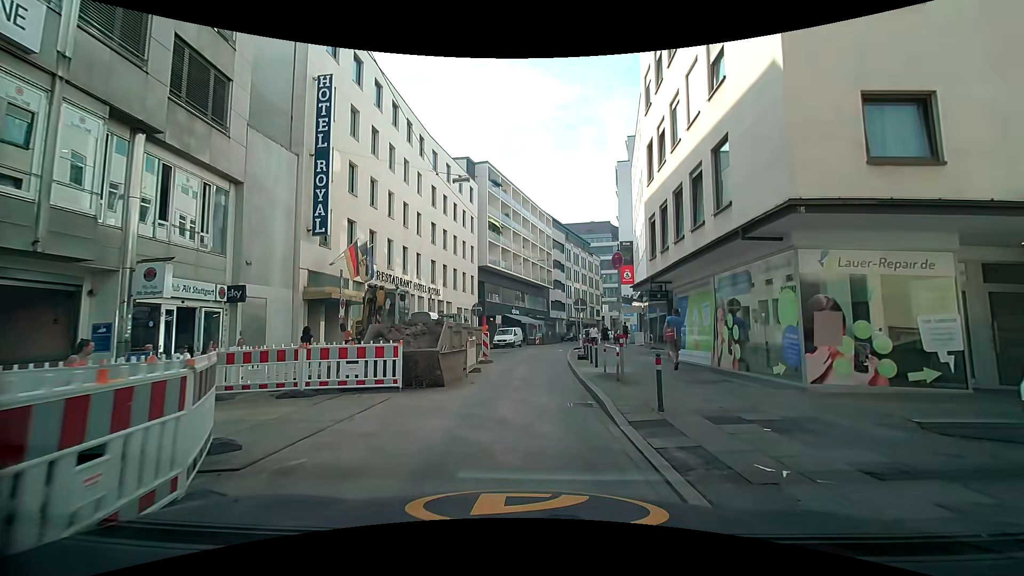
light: Day
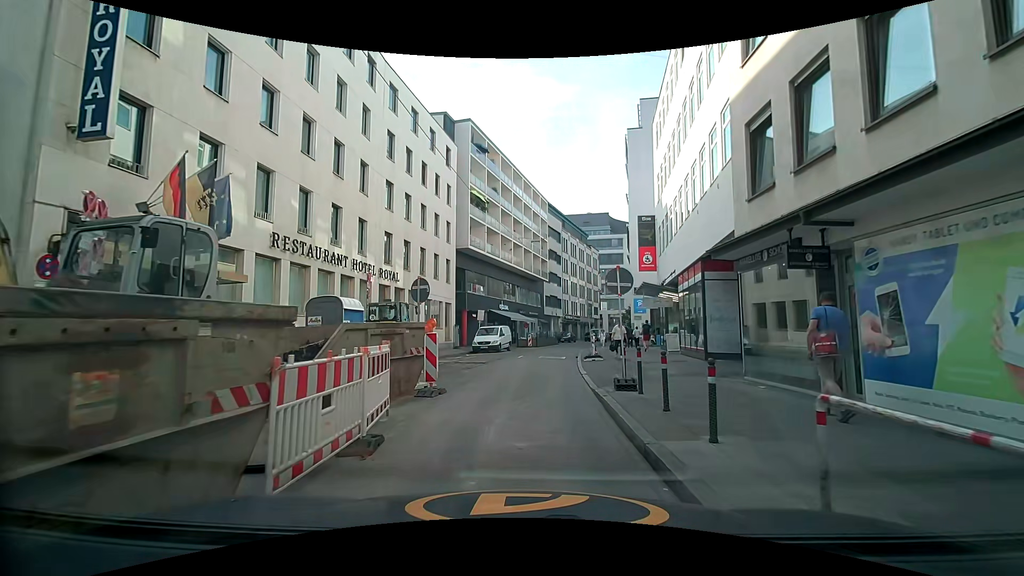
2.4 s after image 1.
(0.0, +10.6) m; +2°
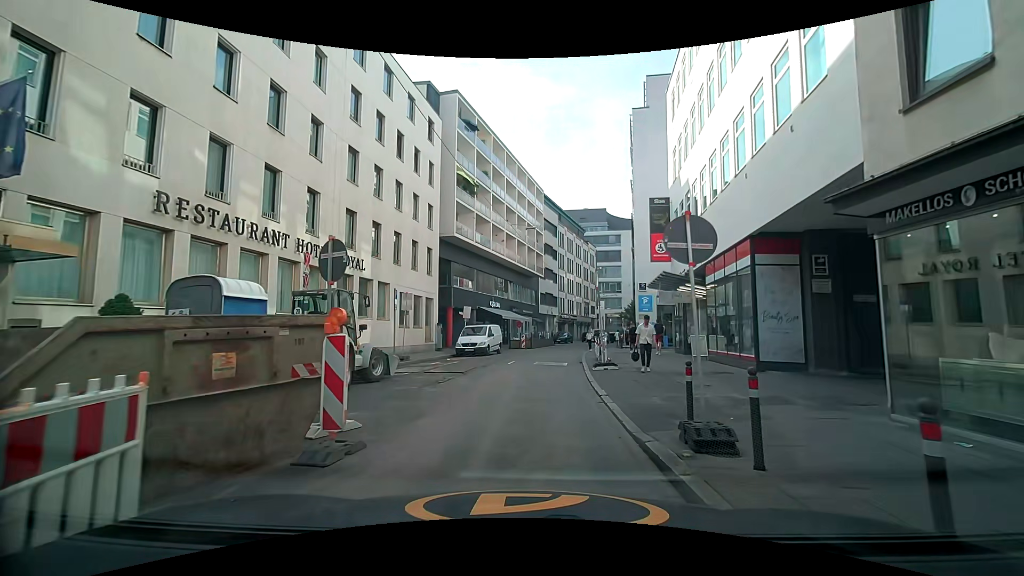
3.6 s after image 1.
(-0.1, +5.0) m; -1°
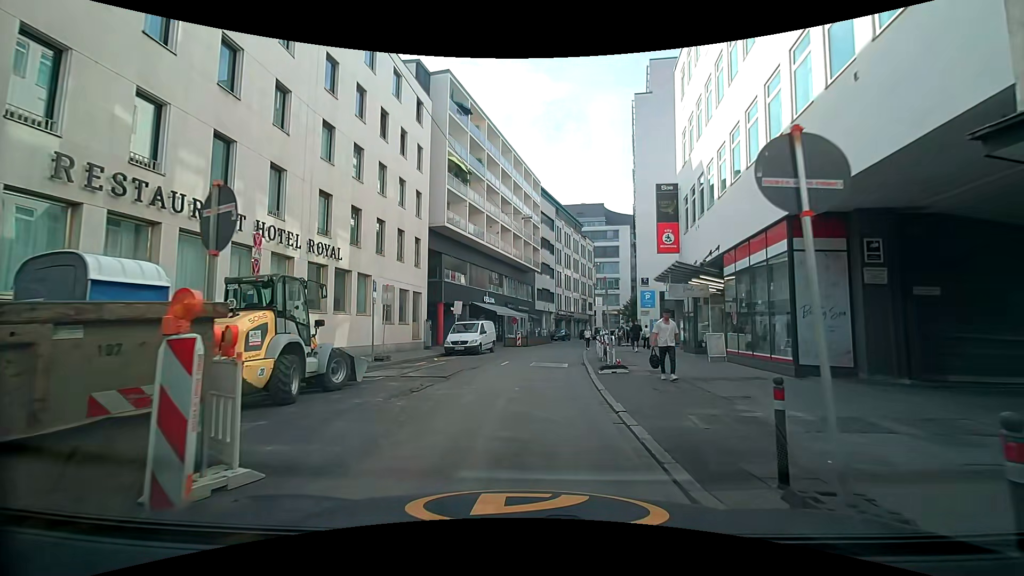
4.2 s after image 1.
(0.0, +2.5) m; -1°
